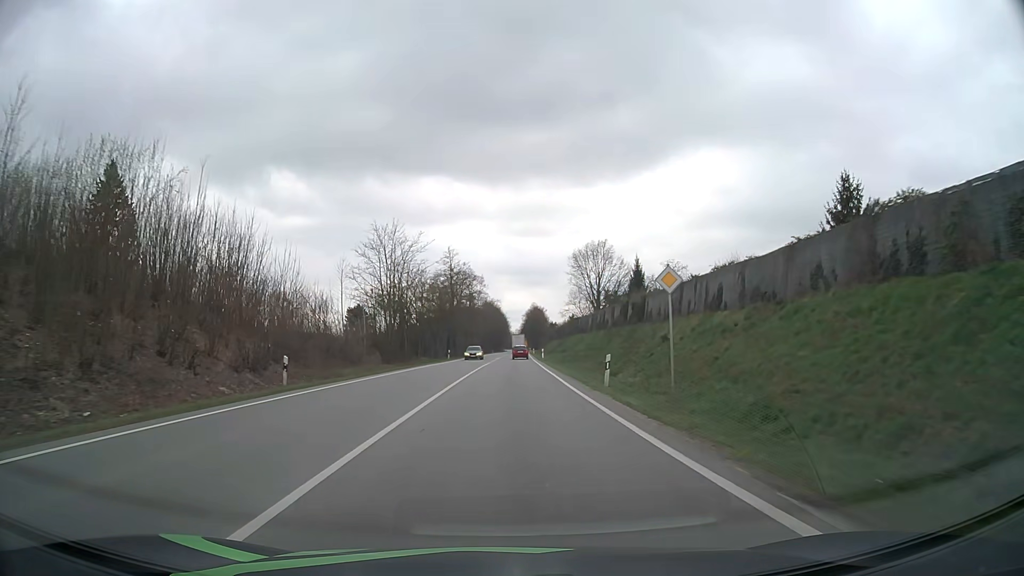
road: primary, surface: asphalt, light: Day
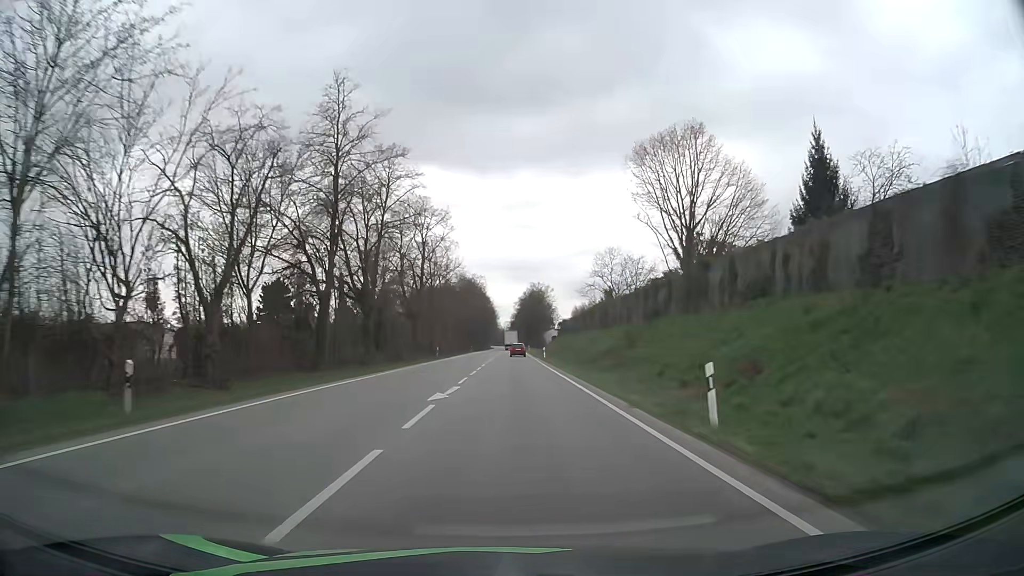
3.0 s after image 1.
(+0.3, +60.0) m; +1°
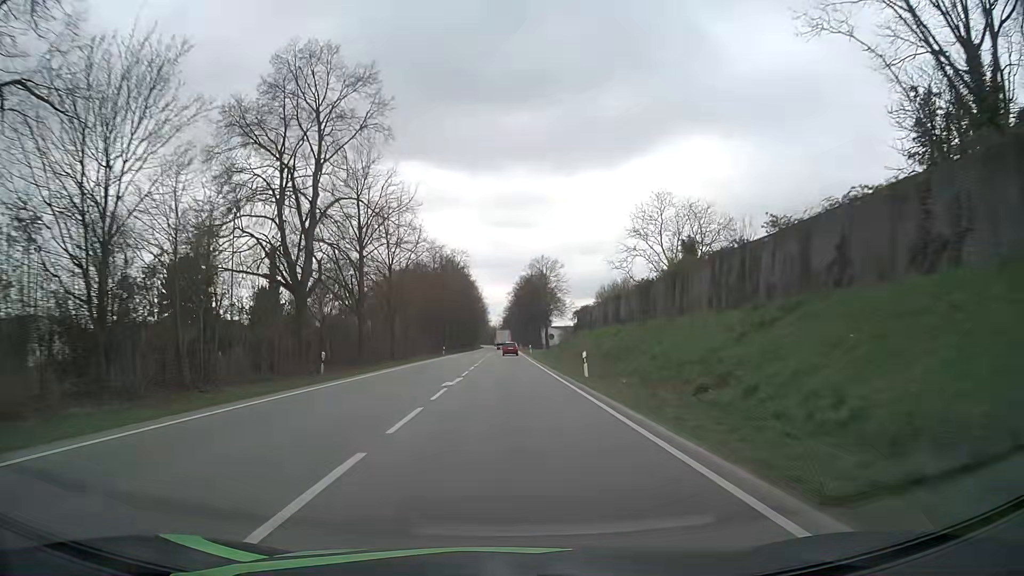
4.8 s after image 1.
(+0.2, +36.2) m; +1°
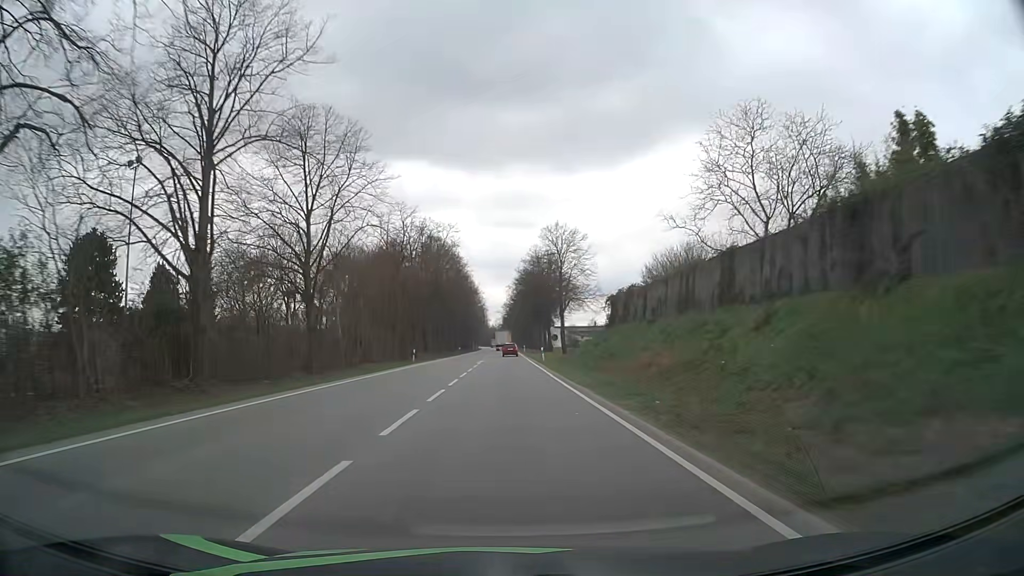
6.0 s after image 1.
(0.0, +24.2) m; 0°
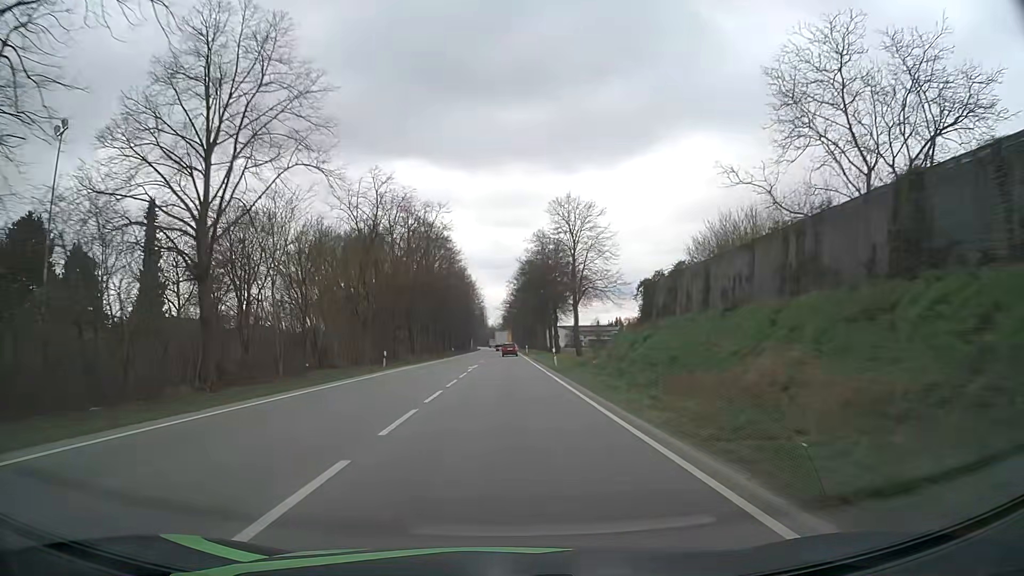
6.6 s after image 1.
(0.0, +12.1) m; 0°
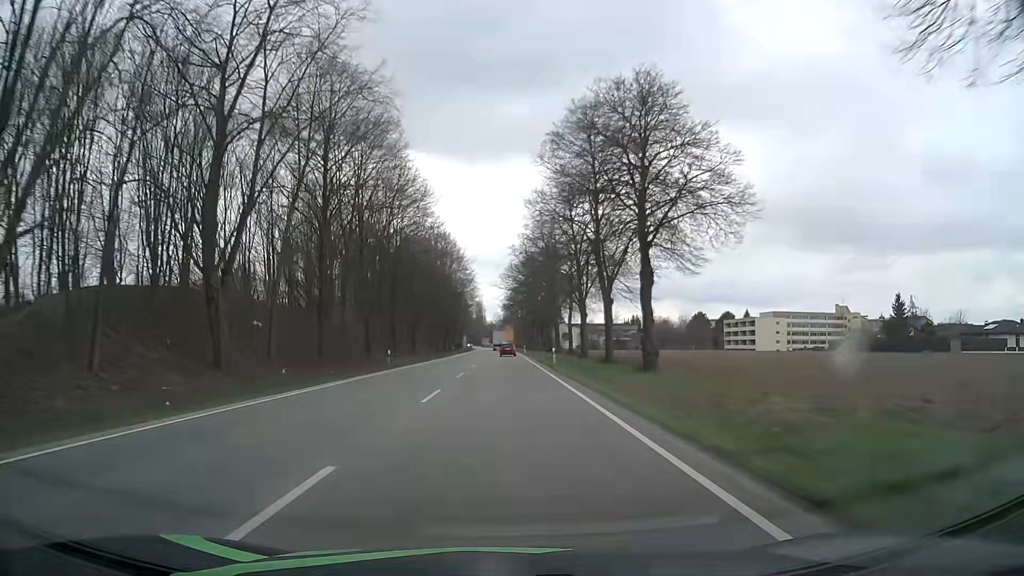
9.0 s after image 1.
(-0.1, +48.1) m; 0°
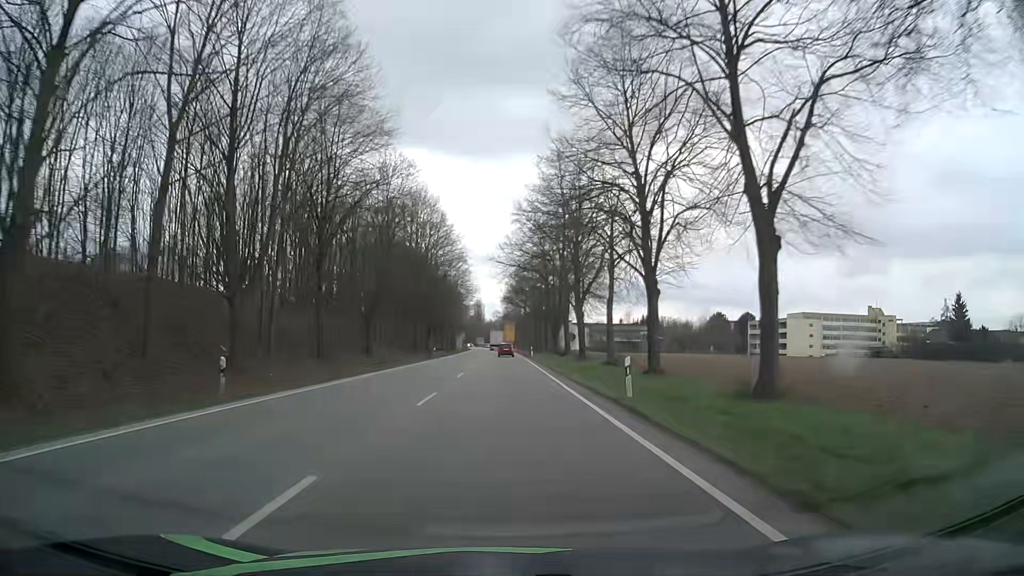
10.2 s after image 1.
(-0.1, +23.7) m; 0°
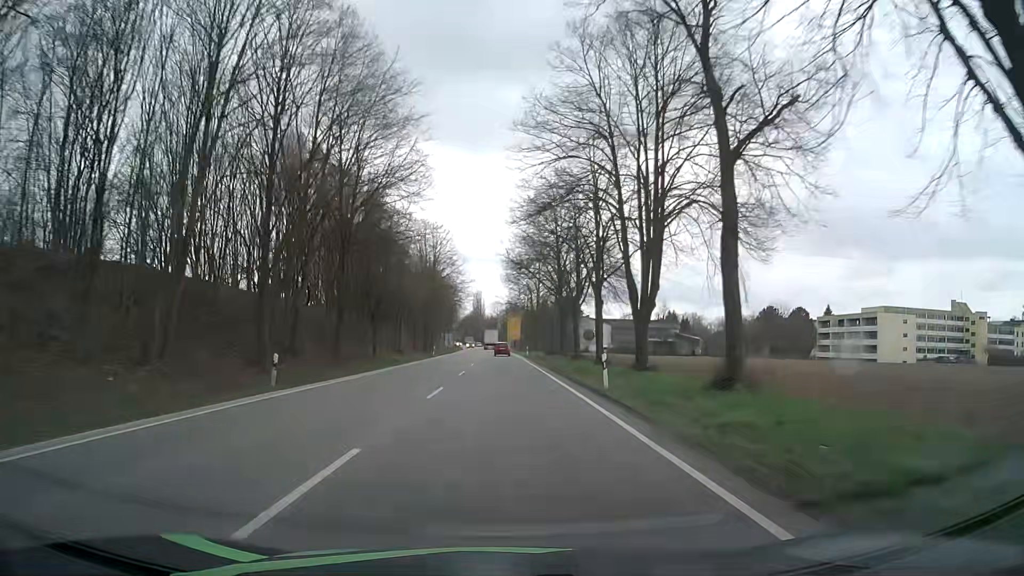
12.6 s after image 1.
(0.0, +46.6) m; 0°
(0, +10) (0, +20) (0, +30) (0, +40) (0, +50) (0, +60) (-1, +70) (-1, +80) (-1, +90) (-1, +100) m
